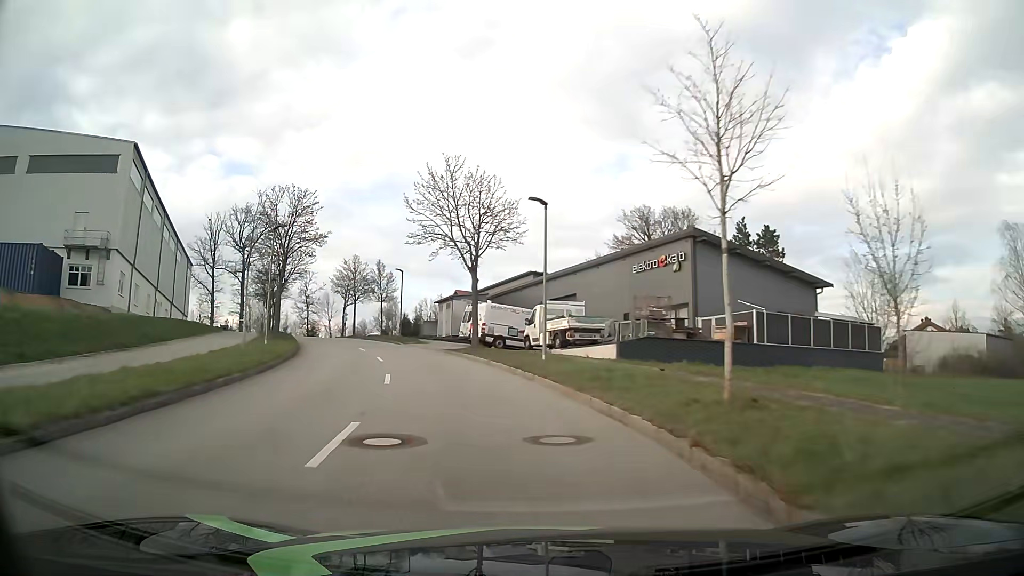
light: Day
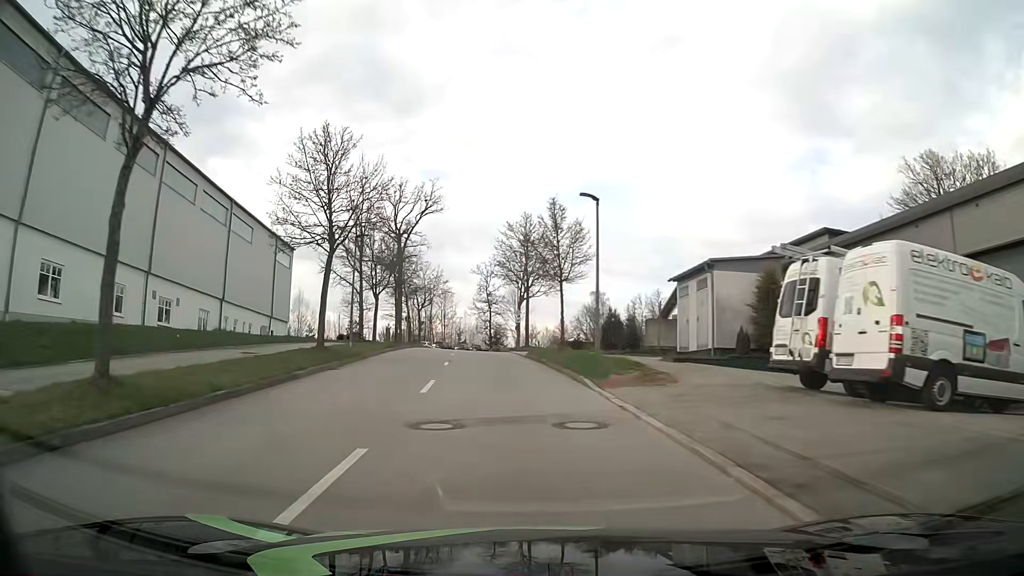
(-5.0, +29.2) m; -18°
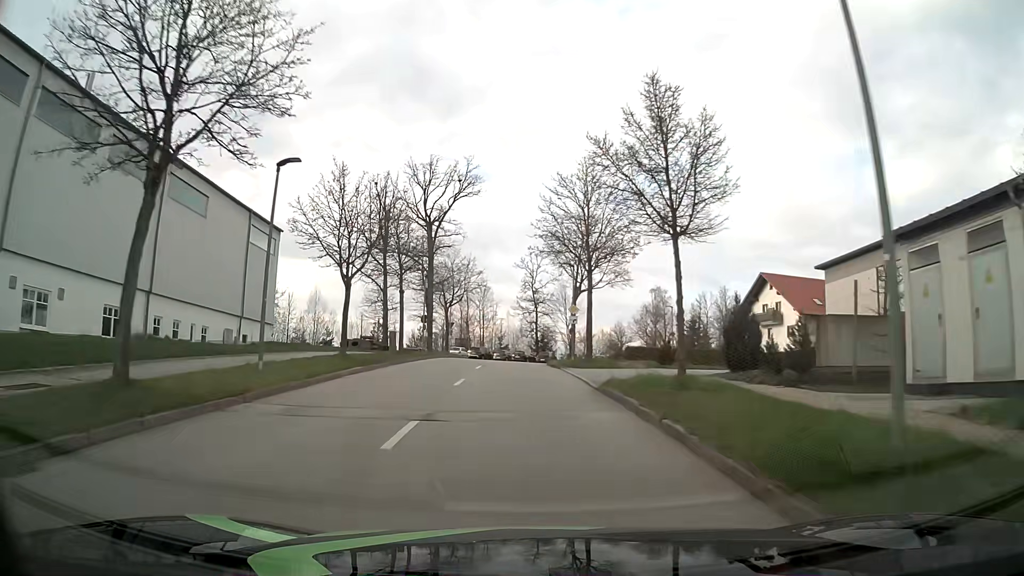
(-0.7, +15.1) m; -4°
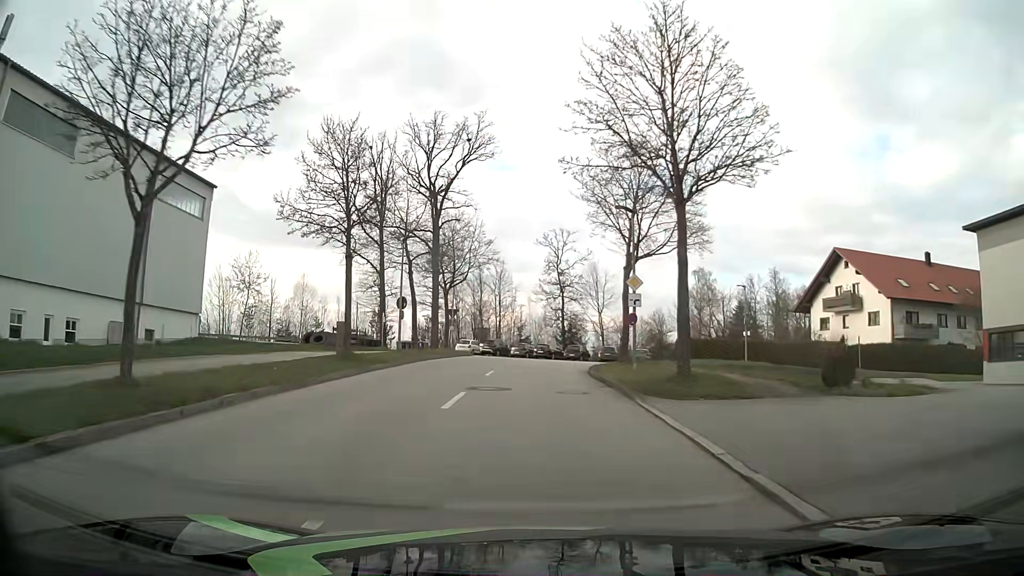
(-0.2, +14.5) m; -2°
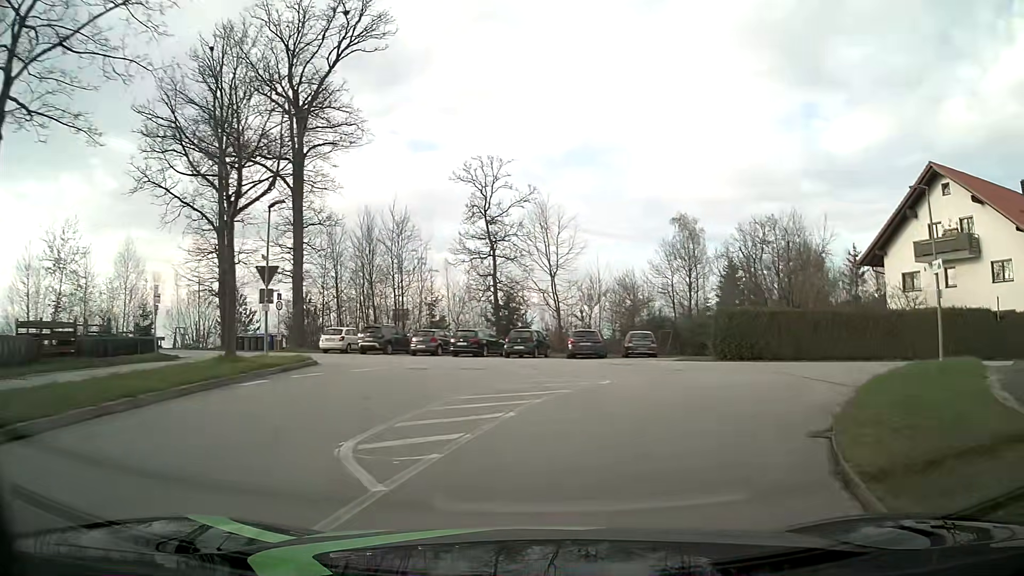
(+0.4, +26.4) m; +6°
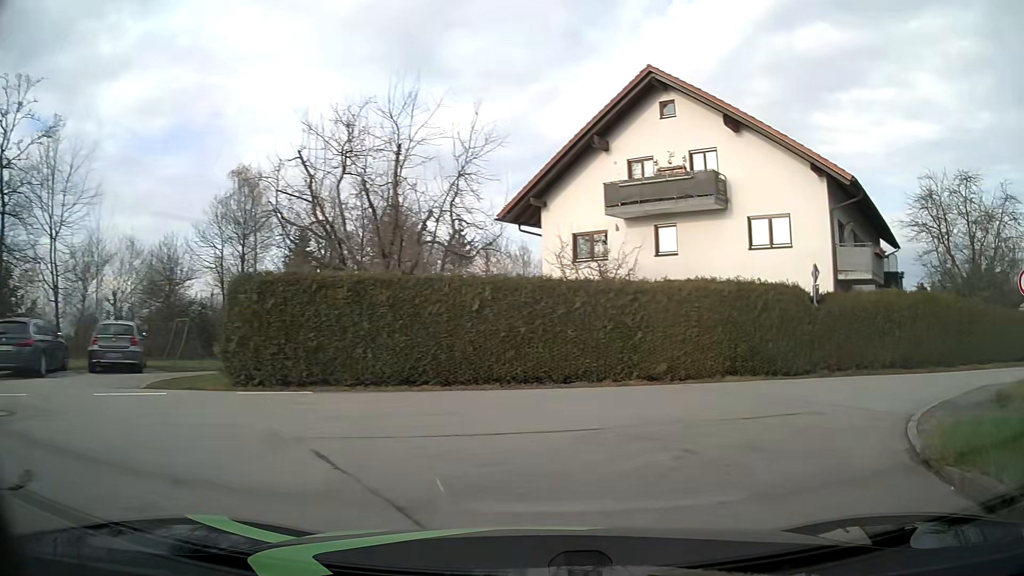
(+4.7, +16.0) m; +36°
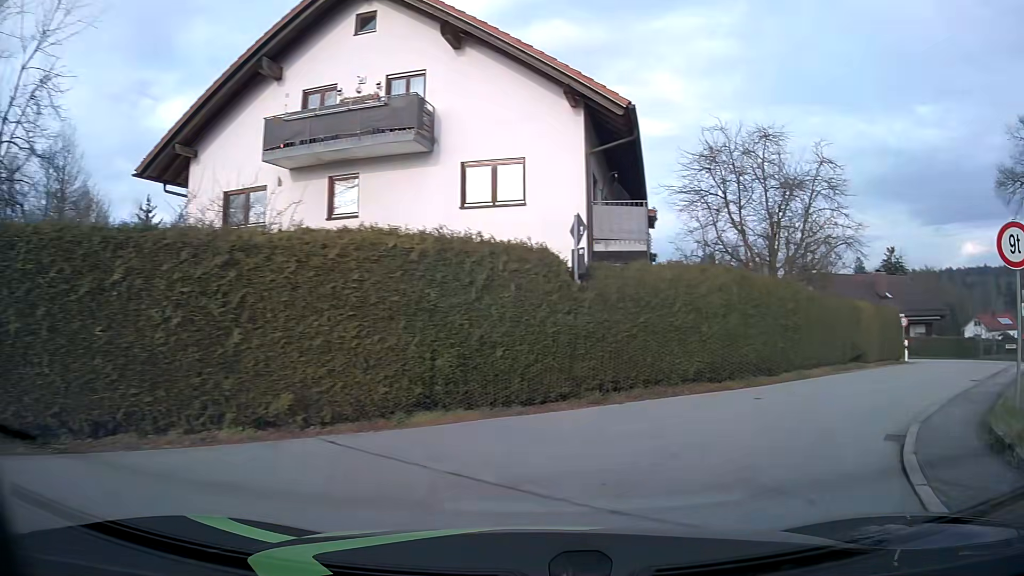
(+1.7, +7.6) m; +25°
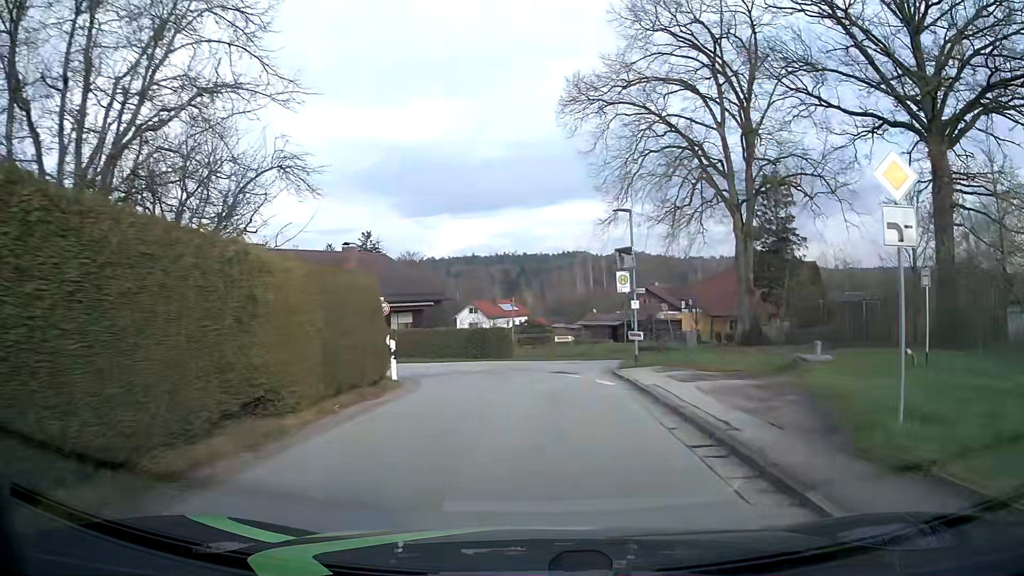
(+6.8, +13.8) m; +45°
(0, +10) (0, +20) (-7, +27) (-16, +31) (-26, +34) (-35, +38) (-43, +43) (-52, +49) (-59, +55) (-67, +62) m
